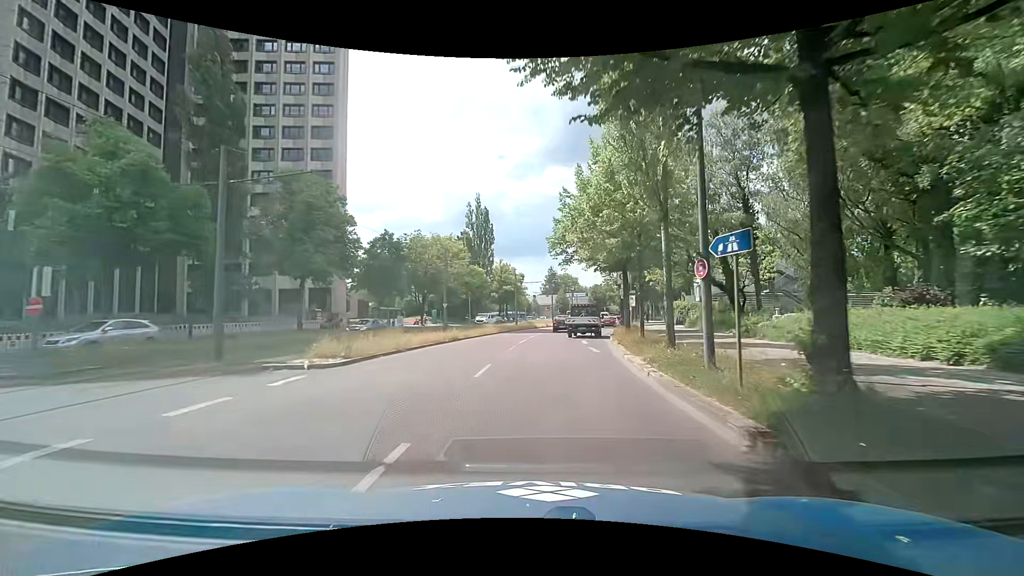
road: secondary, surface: asphalt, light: Day
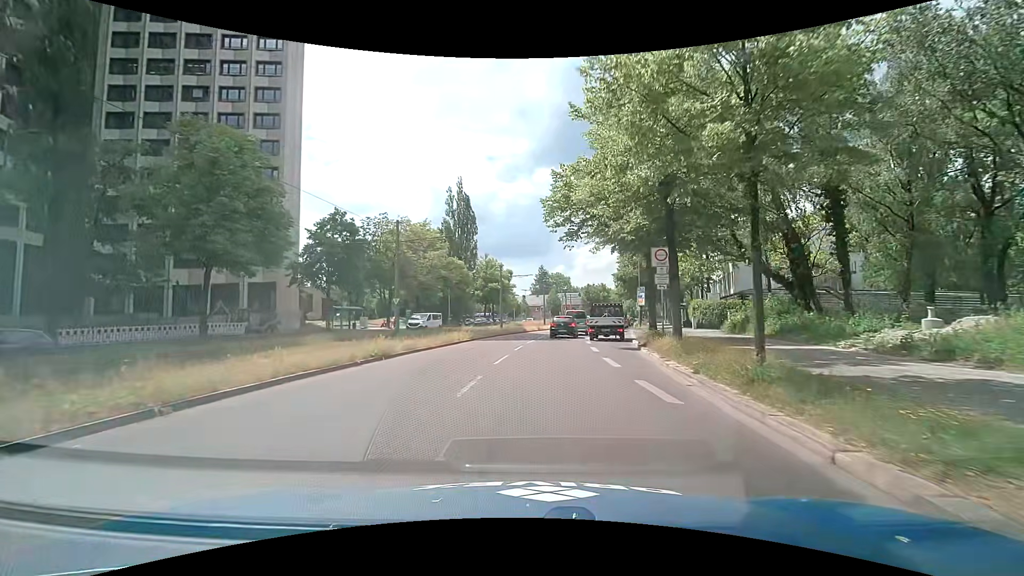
(+0.1, +11.8) m; +2°
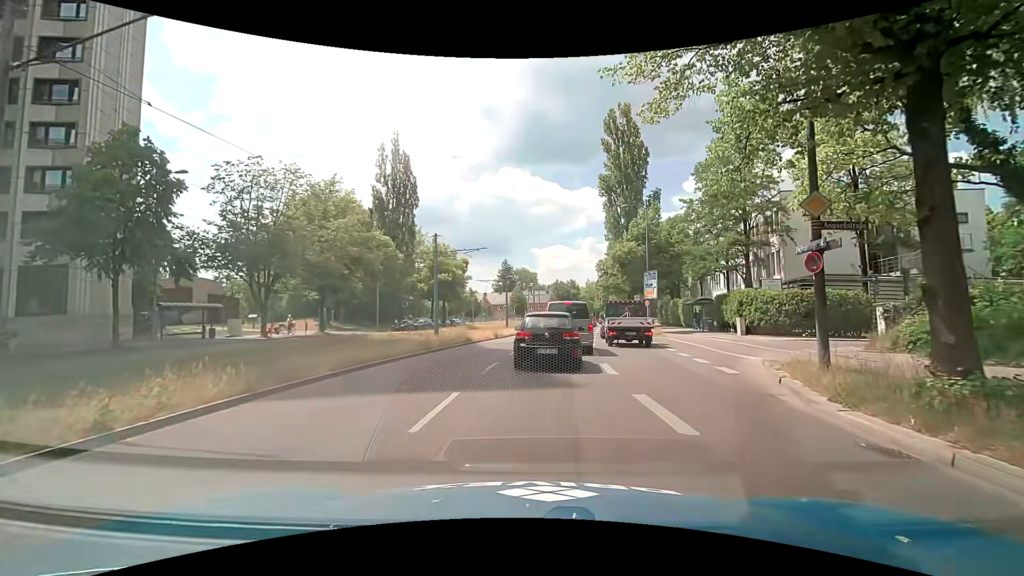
(+0.5, +19.7) m; +3°
